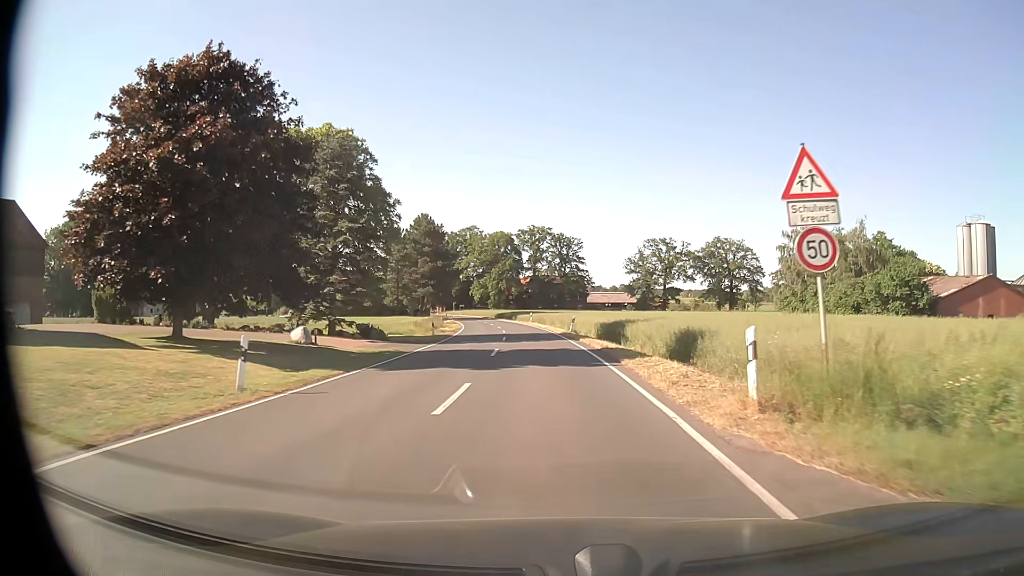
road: secondary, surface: asphalt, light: Day
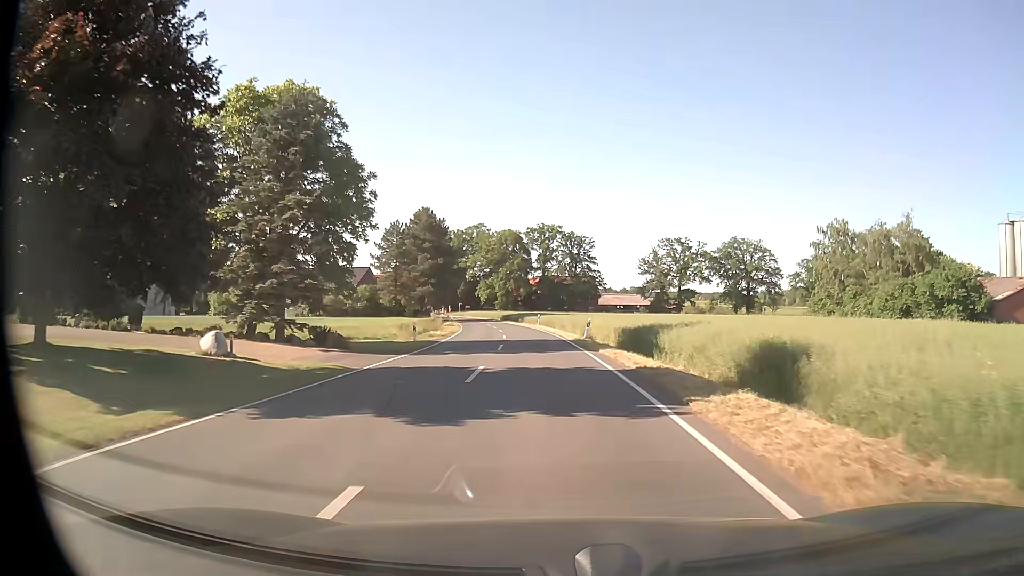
(-0.1, +7.9) m; -1°
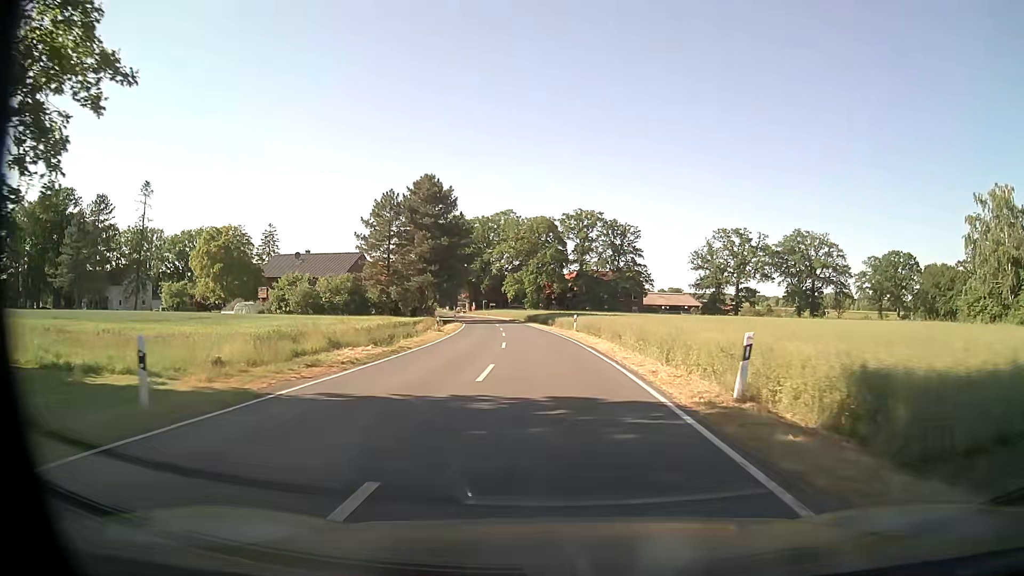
(-0.6, +24.3) m; -3°
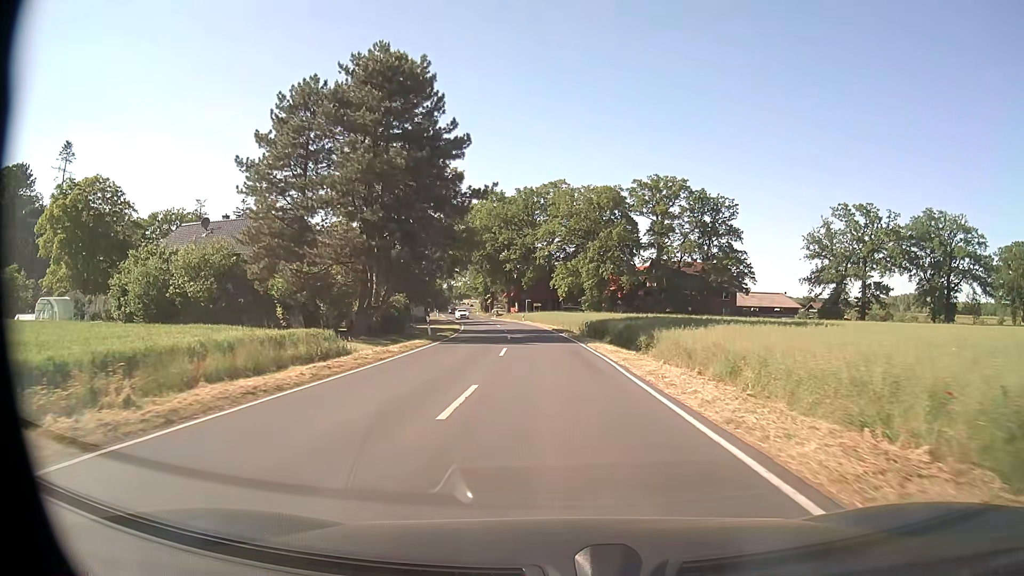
(-1.6, +40.7) m; -5°
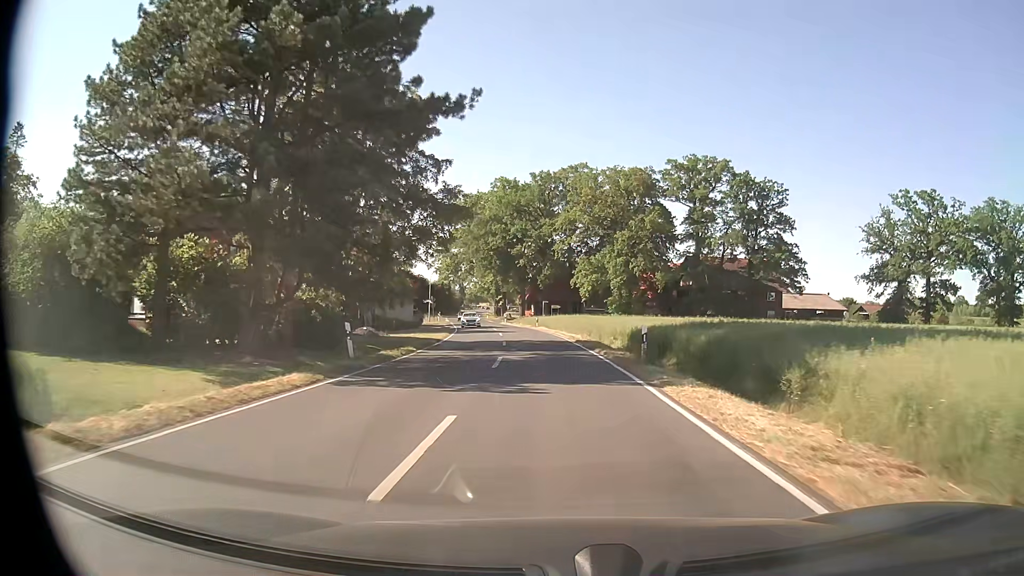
(-0.2, +16.2) m; -2°
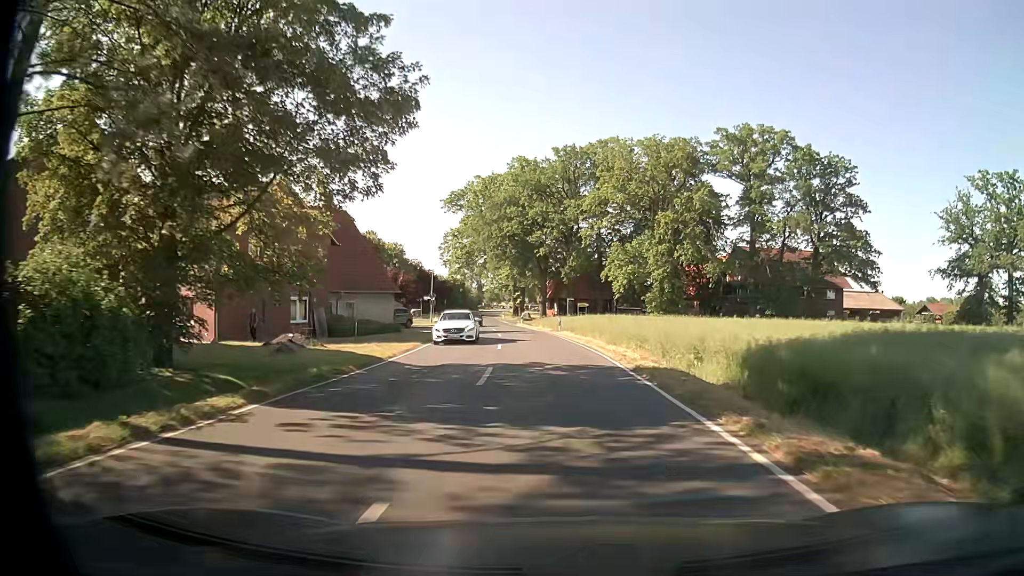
(-0.3, +16.2) m; -2°
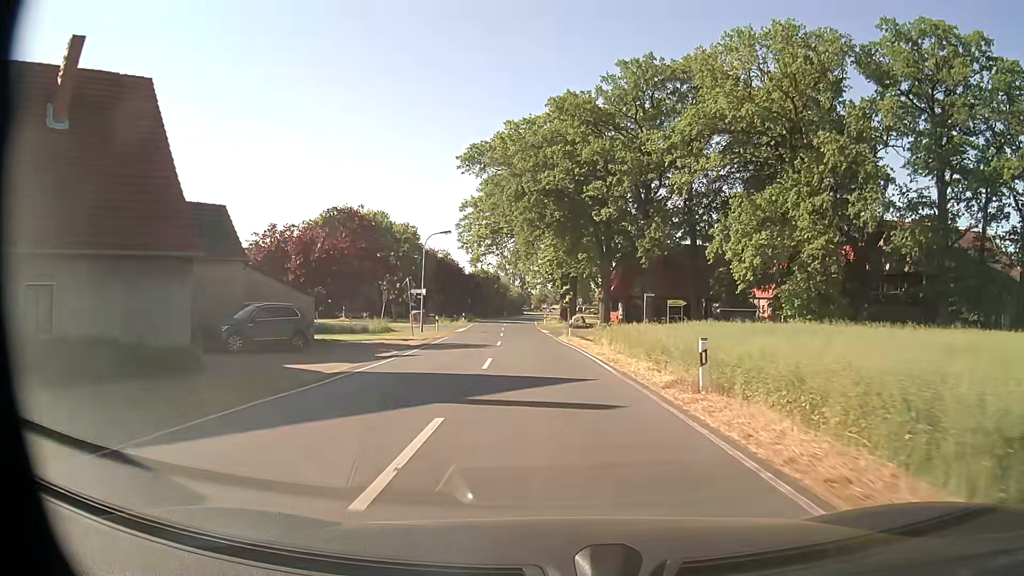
(-1.2, +32.2) m; -4°
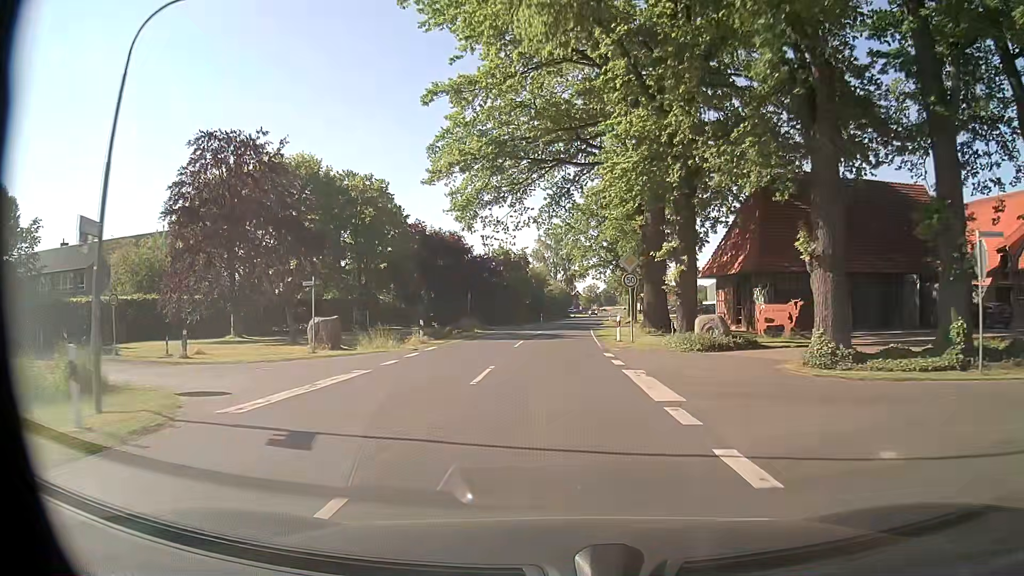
(-1.8, +40.4) m; -5°
(0, +10) (0, +20) (0, +30) (+1, +40) (+1, +50) (+2, +60) (+3, +70) (+4, +80) (+5, +90) (+6, +100) m
